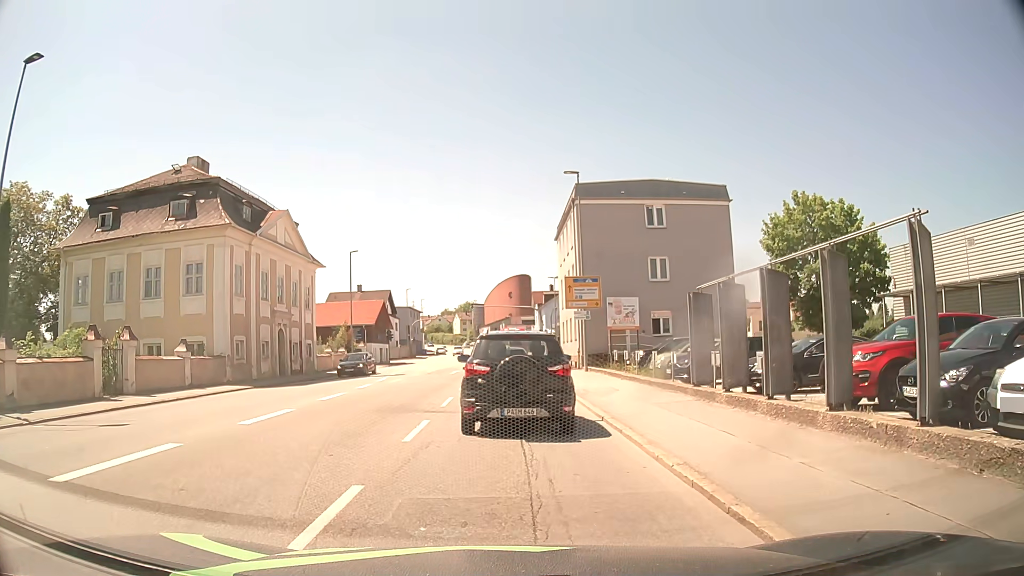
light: Day
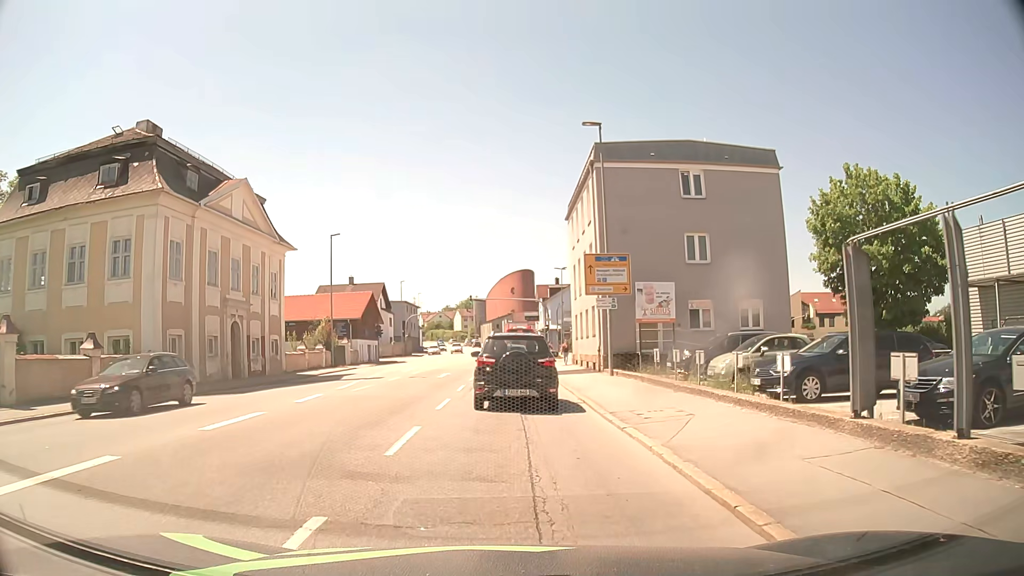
(0.0, +7.8) m; 0°
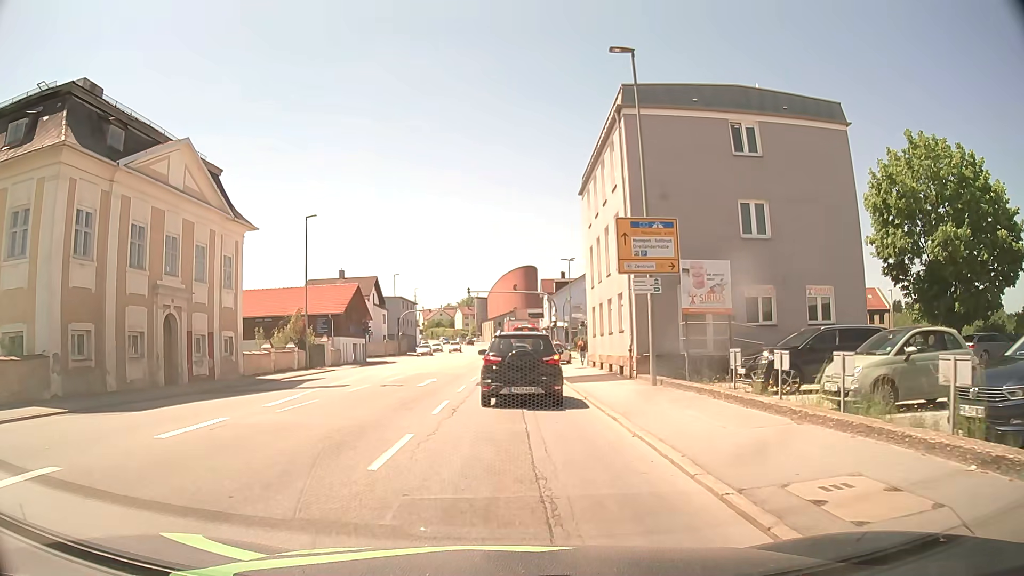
(+0.1, +7.4) m; +1°
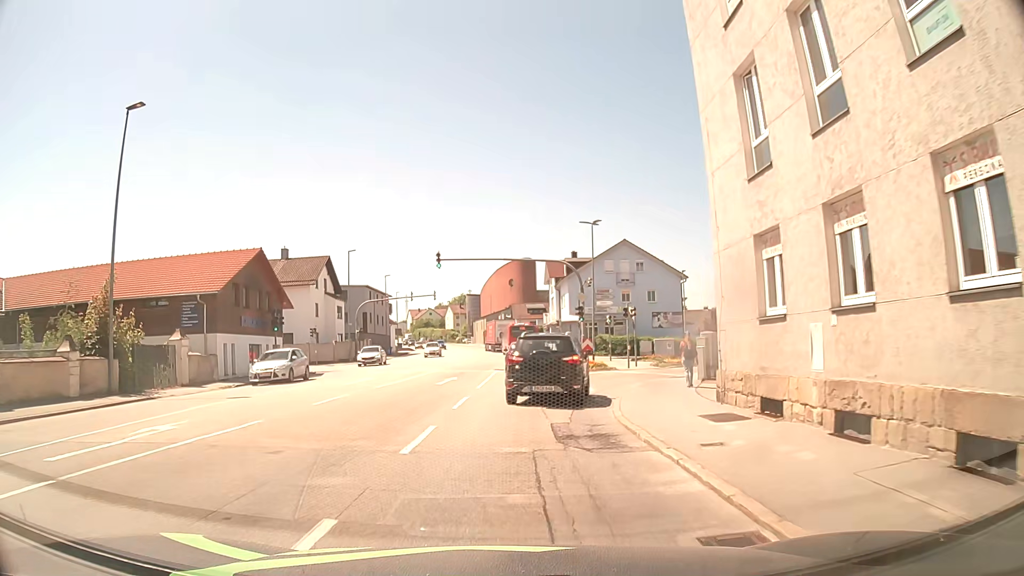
(-0.2, +23.5) m; +1°
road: tertiary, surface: asphalt
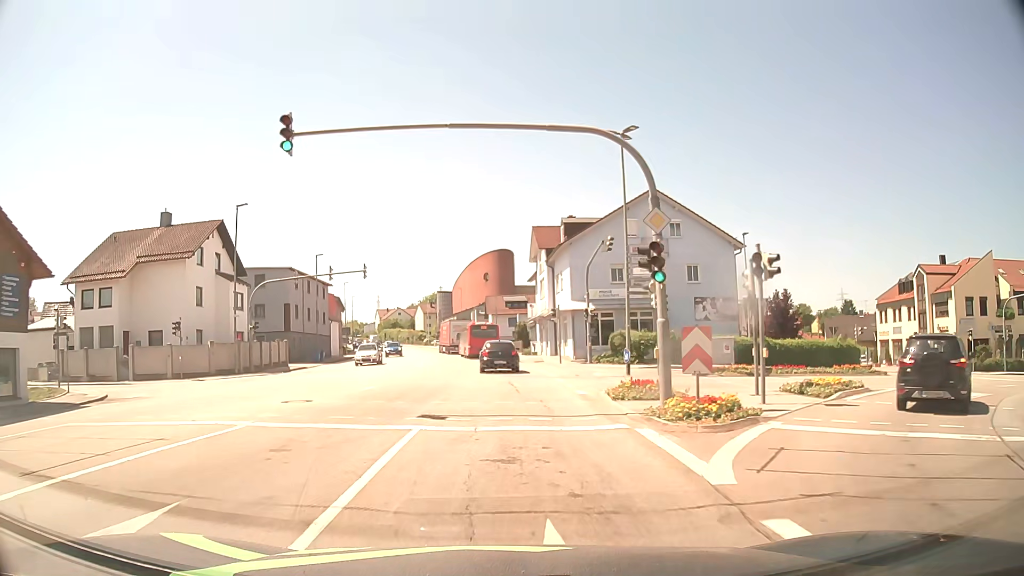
(+0.2, +22.6) m; +1°
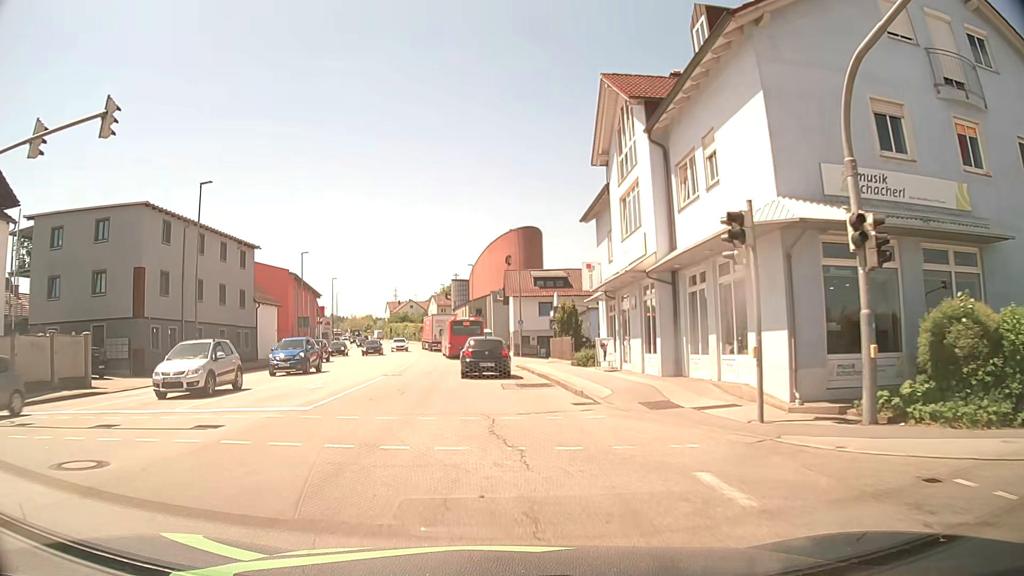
(-0.2, +30.3) m; -1°
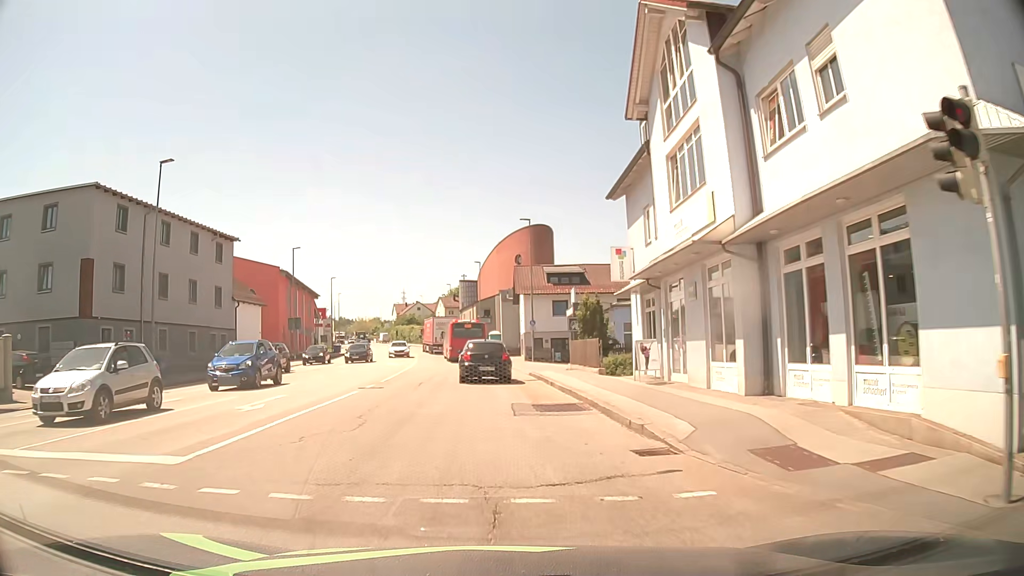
(-0.1, +5.8) m; -1°
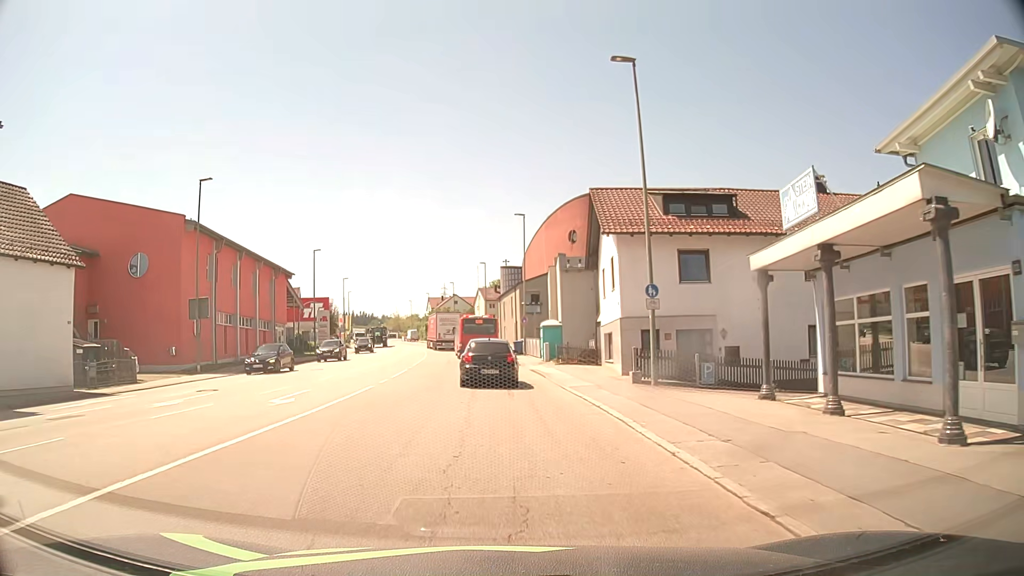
(-0.9, +27.7) m; -4°
(0, +10) (0, +20) (-1, +30) (-2, +40) (-2, +50) (-4, +60) (-5, +70) (-7, +80) (-9, +89) (-11, +99) m
